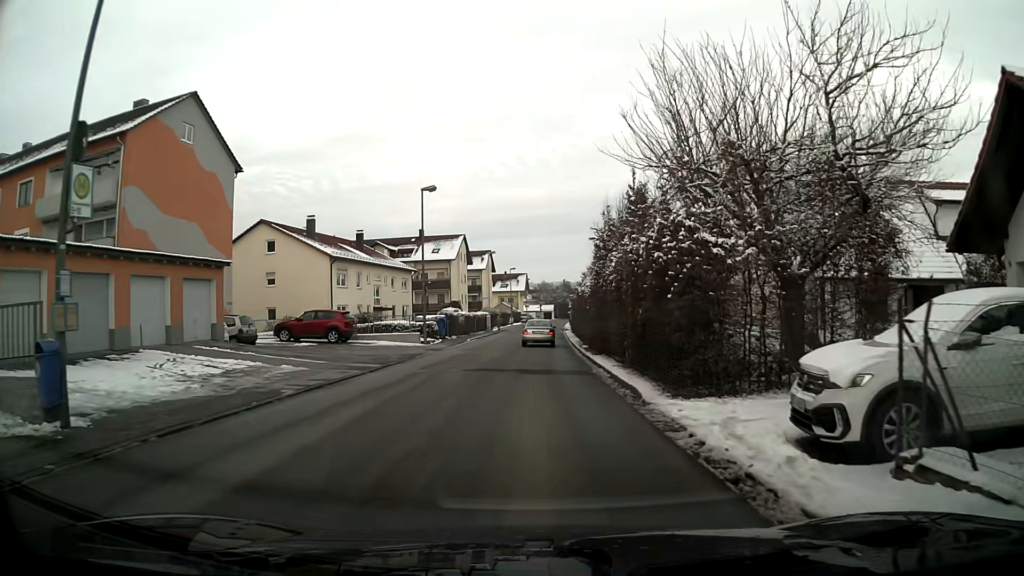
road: unclassified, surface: asphalt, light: Day
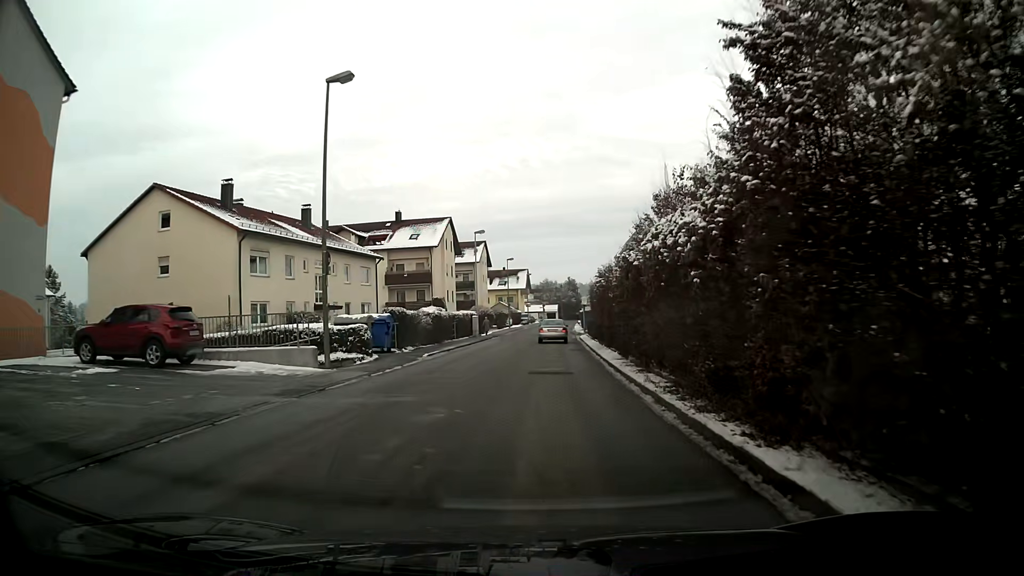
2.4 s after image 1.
(-0.1, +17.3) m; 0°
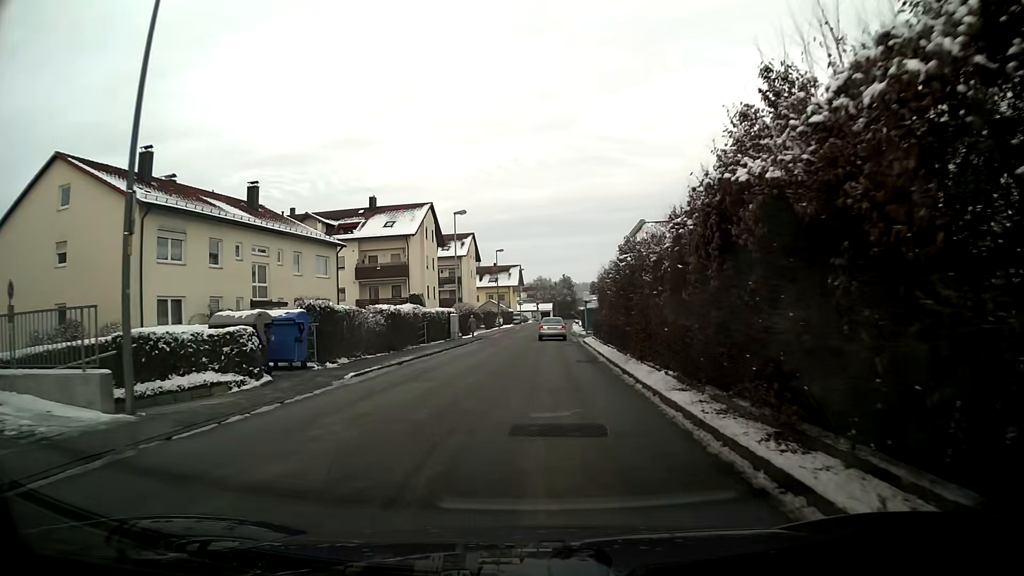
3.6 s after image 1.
(0.0, +9.3) m; +1°
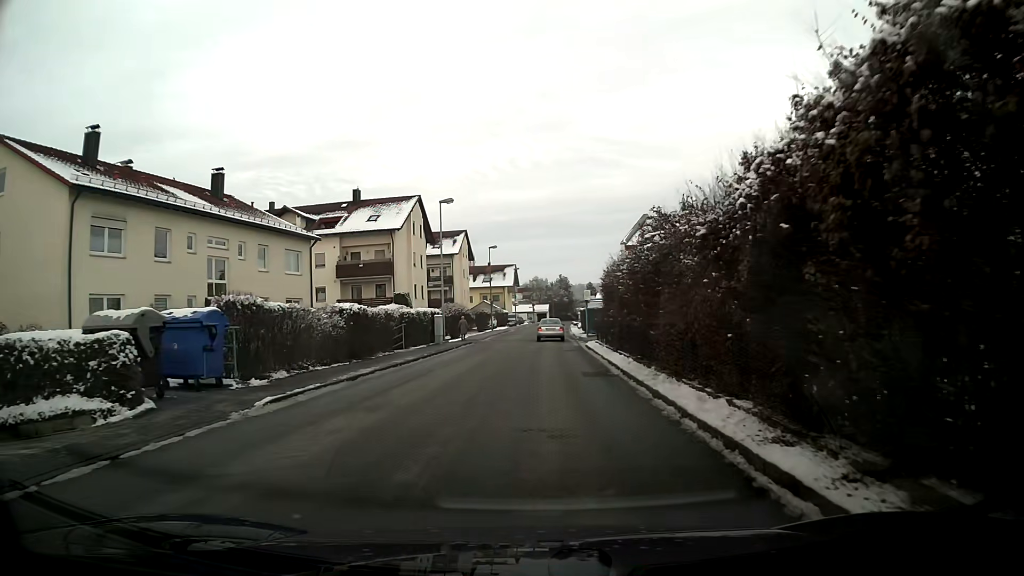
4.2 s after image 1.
(0.0, +4.7) m; 0°
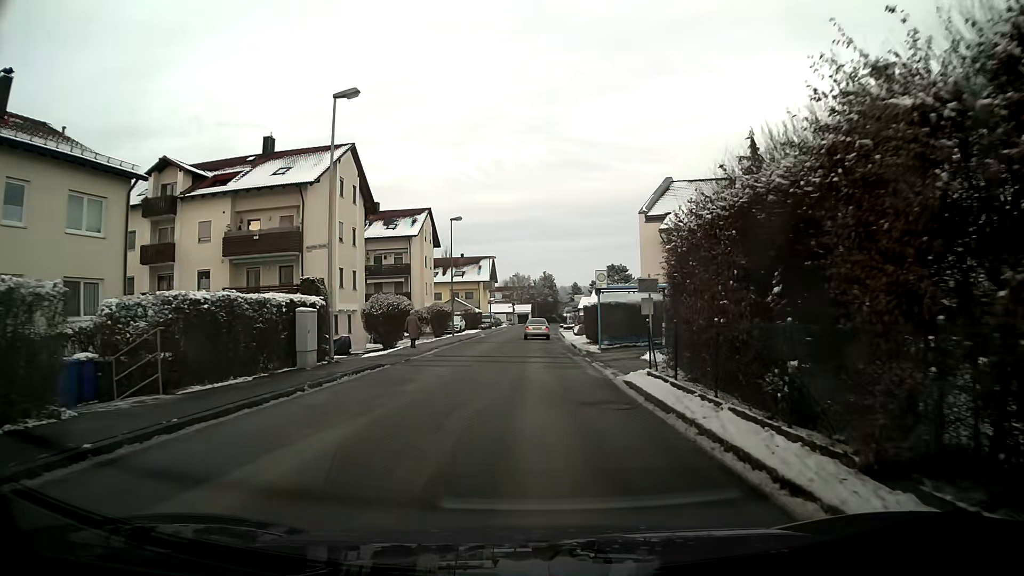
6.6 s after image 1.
(+0.2, +18.8) m; +2°
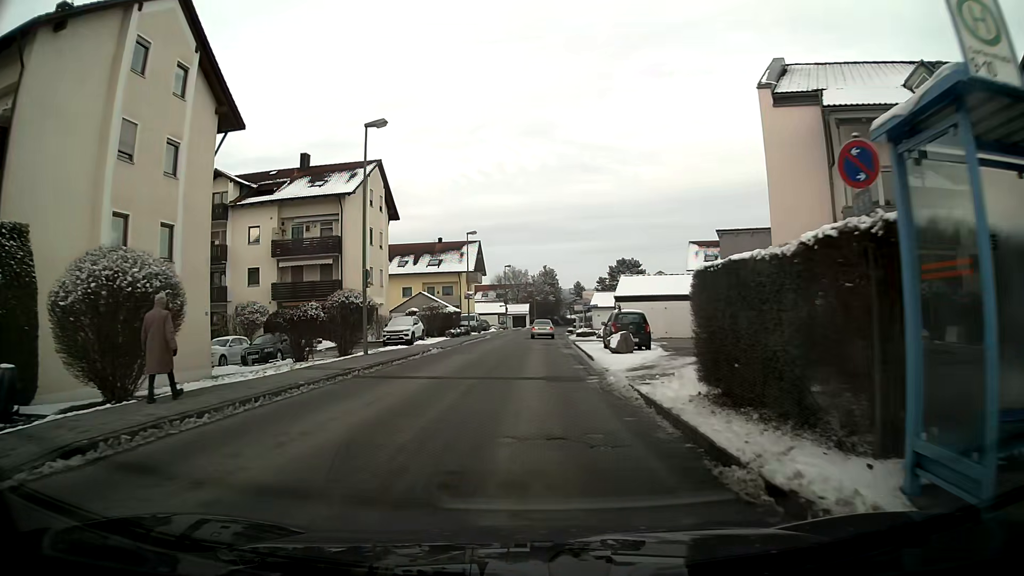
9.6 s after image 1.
(0.0, +23.6) m; -1°
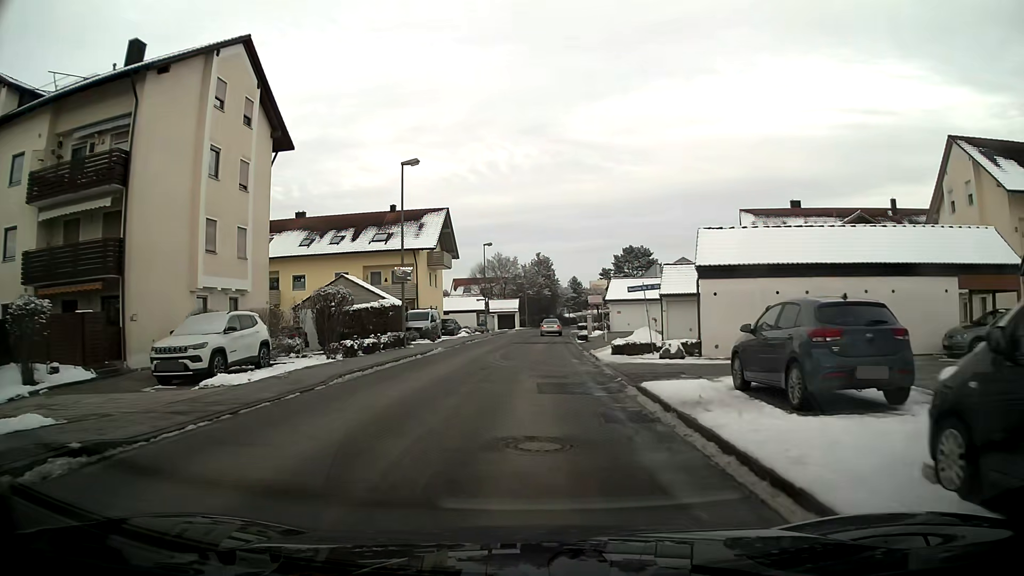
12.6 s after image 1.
(+0.3, +24.2) m; +1°
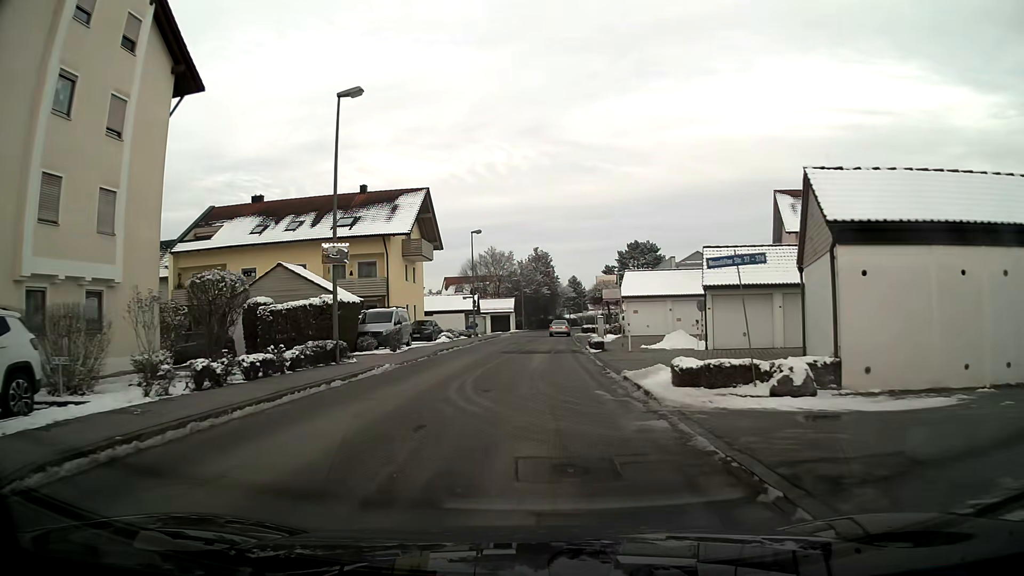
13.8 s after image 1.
(0.0, +9.8) m; 0°
(0, +10) (0, +20) (0, +30) (+1, +40) (+1, +50) (+2, +60) (+3, +70) (+4, +80) (+6, +90) (+8, +99) m
